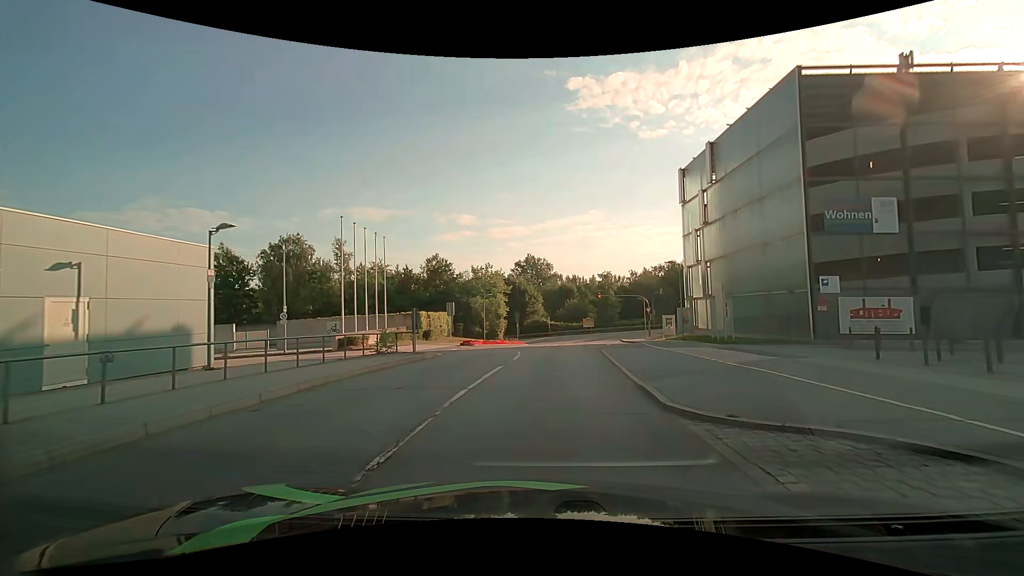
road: residential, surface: asphalt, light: Day
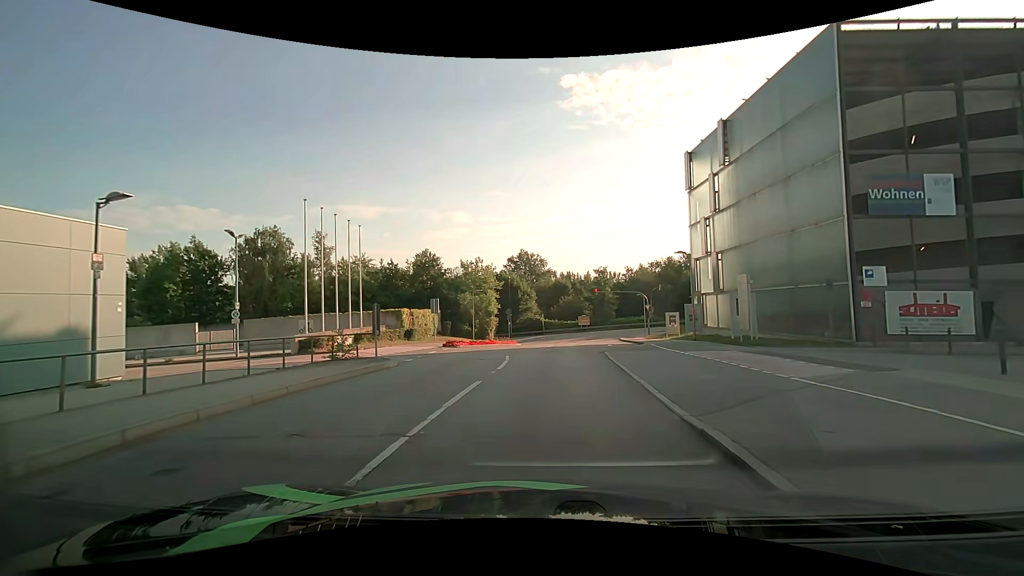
(0.0, +3.9) m; +1°
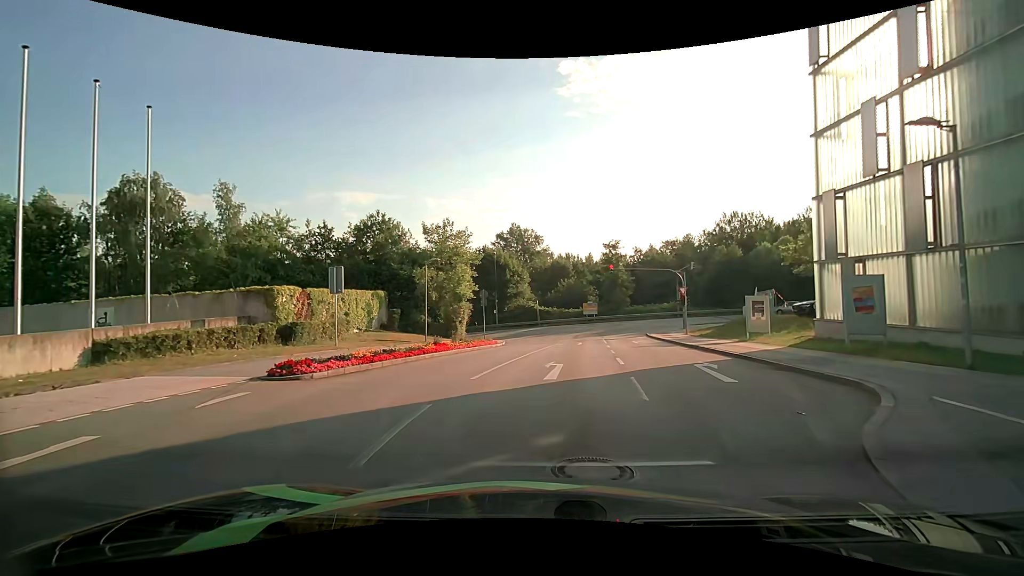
(+0.2, +18.7) m; 0°
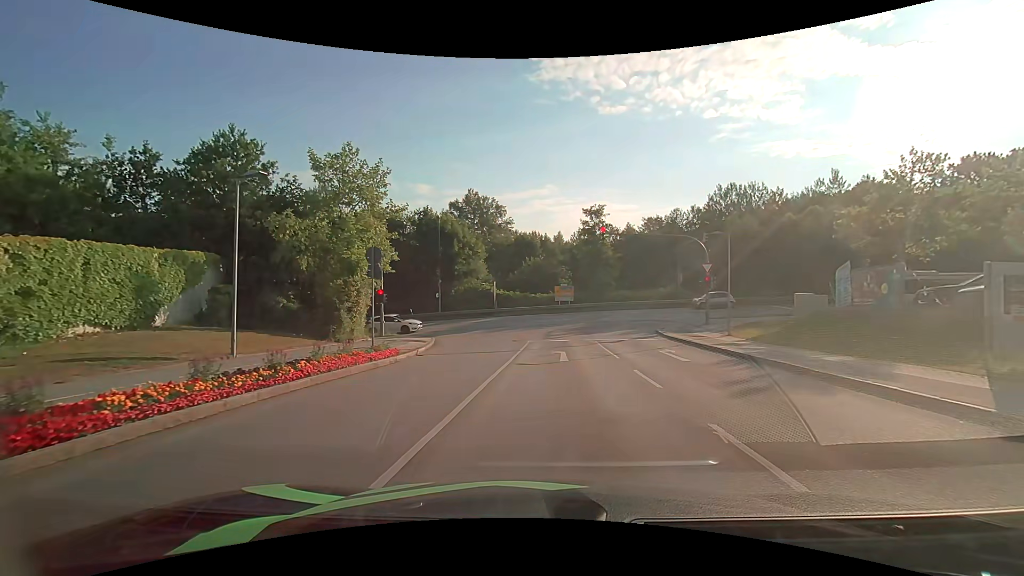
(+0.5, +16.4) m; +4°
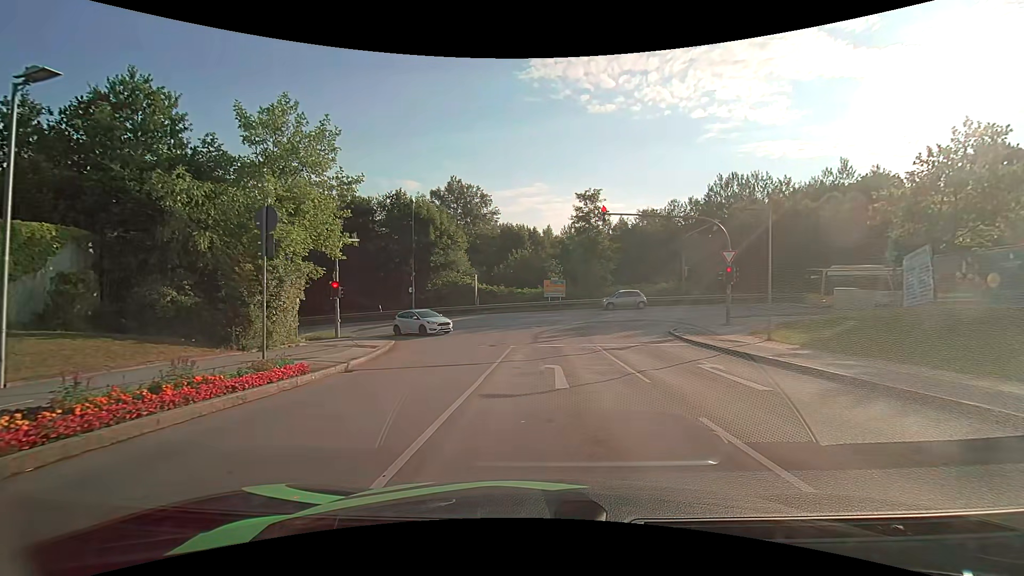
(+0.1, +5.8) m; +1°
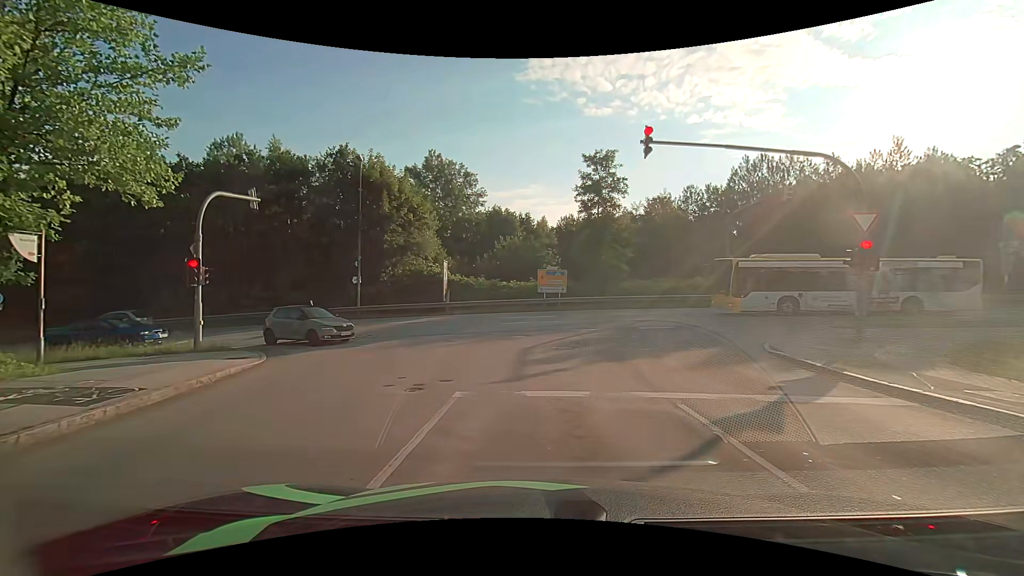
(+0.3, +11.3) m; 0°
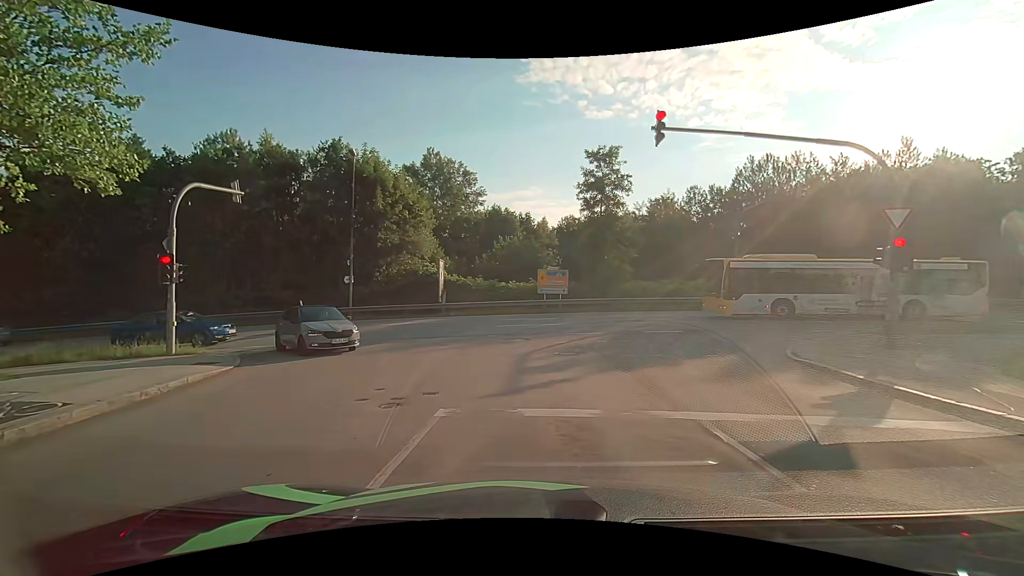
(0.0, +1.3) m; +2°
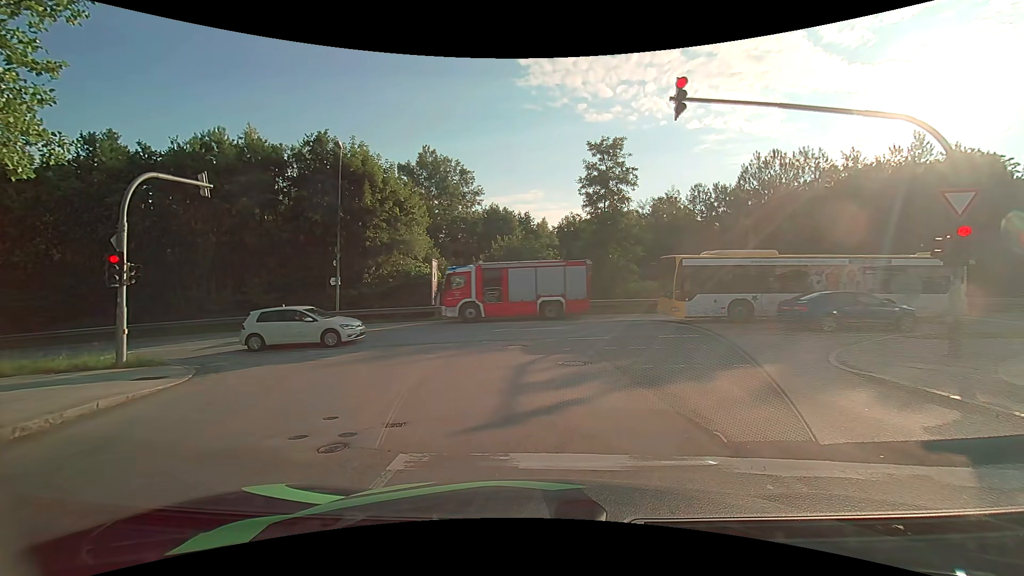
(0.0, +2.0) m; -1°
(0, +10) (-3, +20) (-10, +25) (-20, +26) (-30, +25) (-40, +24) (-50, +24) (-60, +23) (-70, +21) (-80, +20) m
